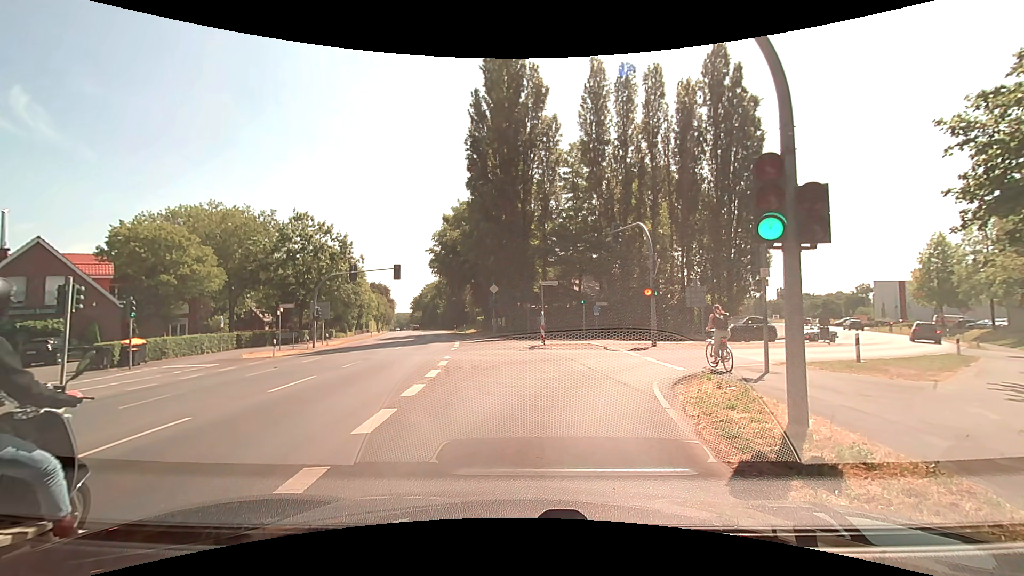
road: secondary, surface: asphalt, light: Day
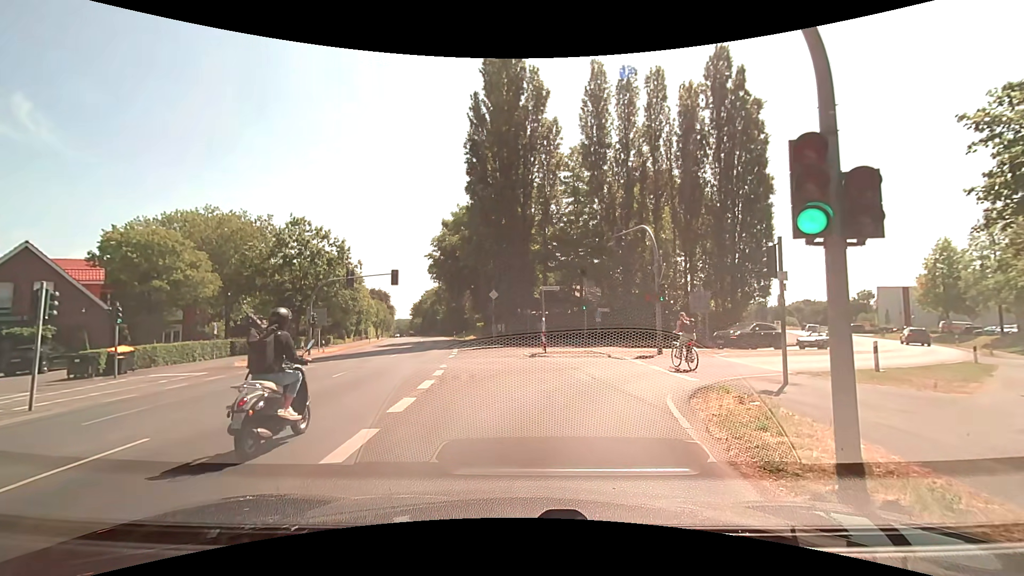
(0.0, +1.0) m; 0°
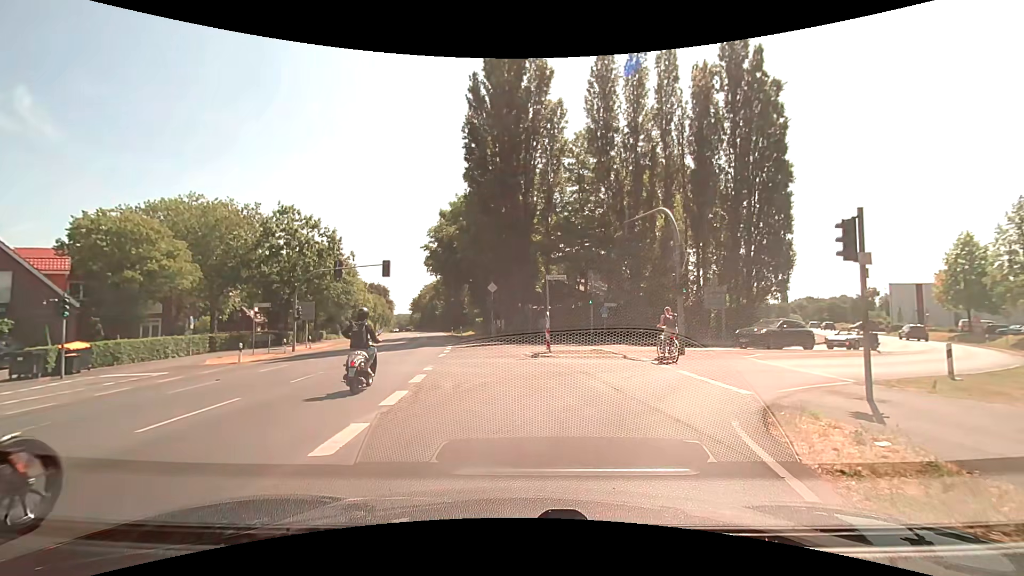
(+0.1, +3.1) m; +2°
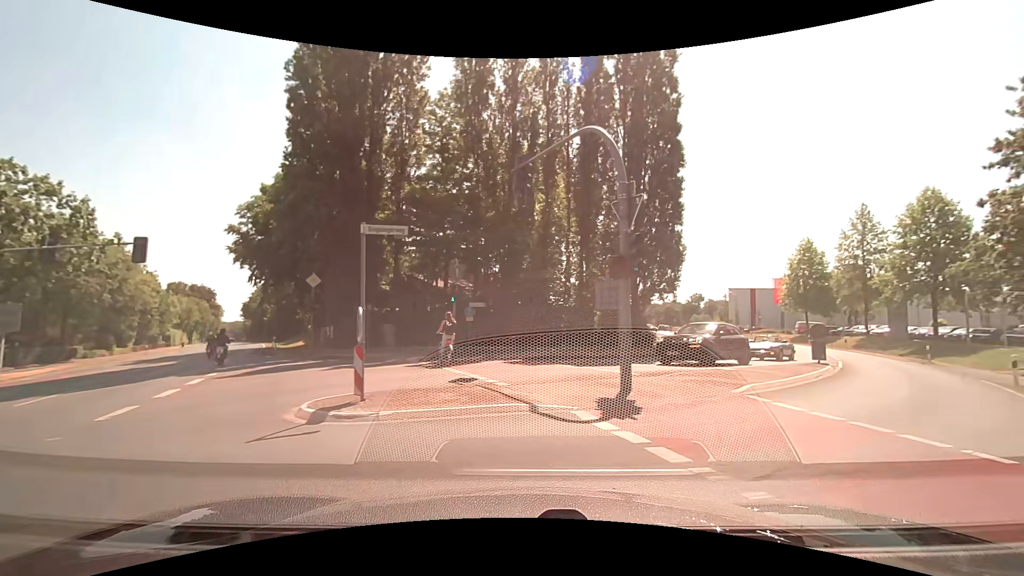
(+0.8, +10.4) m; +16°
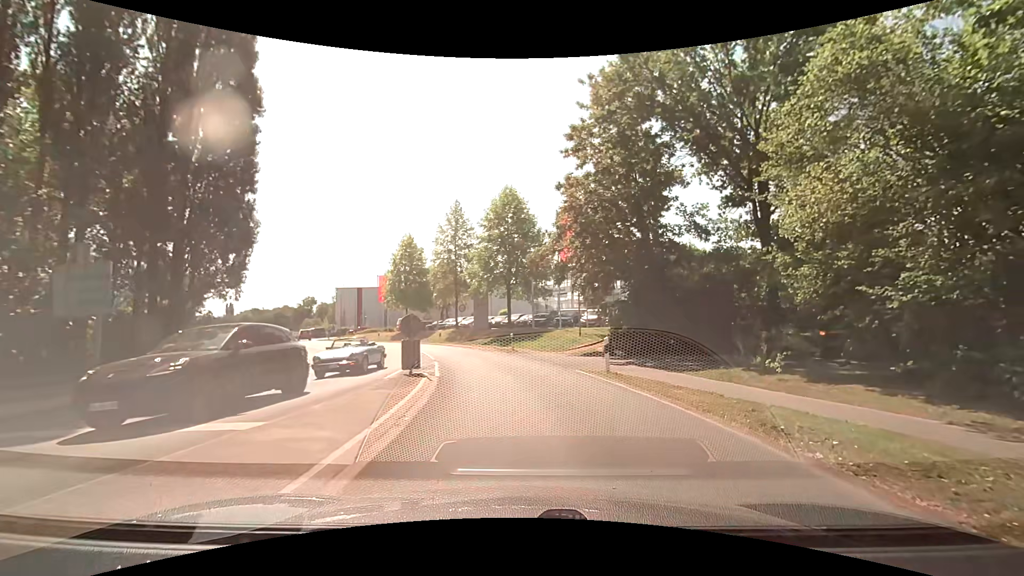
(+3.8, +9.0) m; +43°
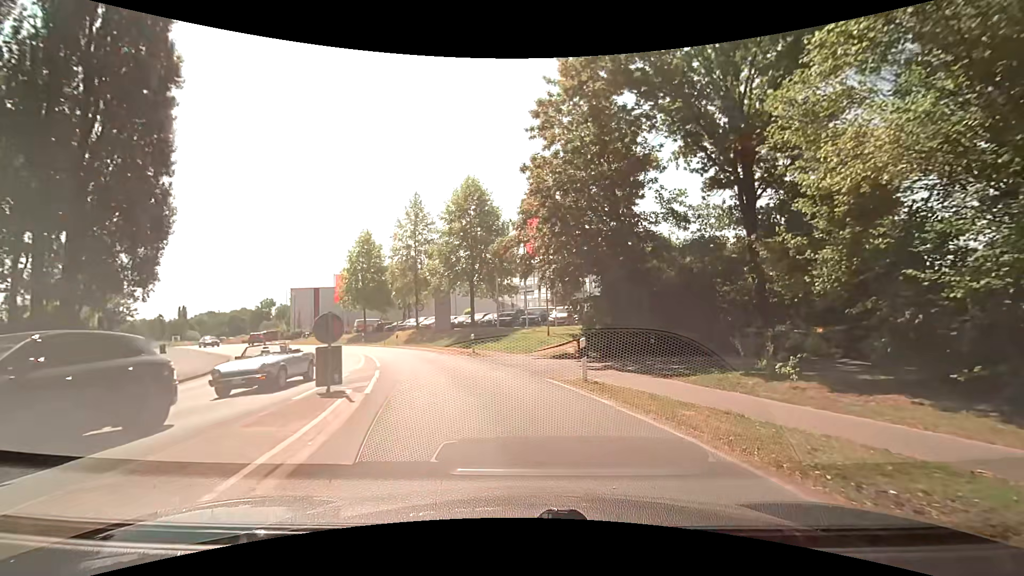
(+0.1, +3.1) m; +3°
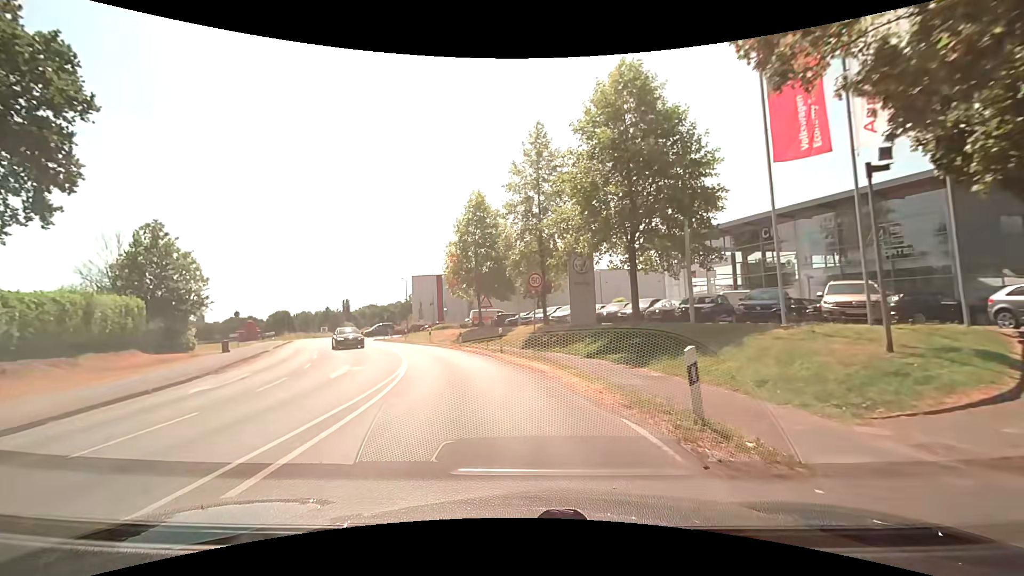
(-1.9, +18.8) m; -15°
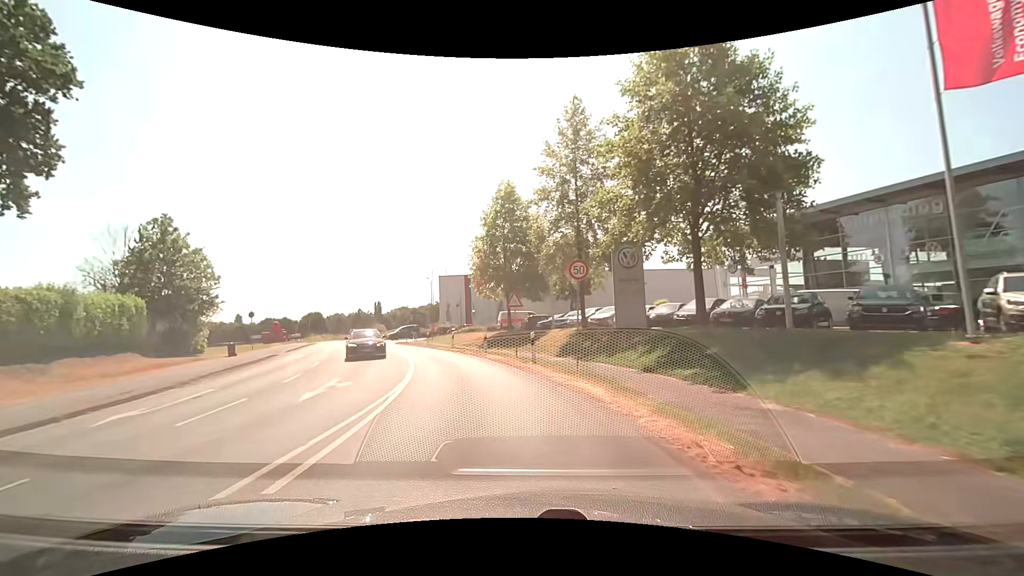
(-0.1, +4.5) m; -4°
(-1, +10) (-2, +20) (-5, +29) (-9, +39) (-13, +48) (-17, +57) (-21, +66) (-24, +76) (-27, +85) (-29, +95) m
